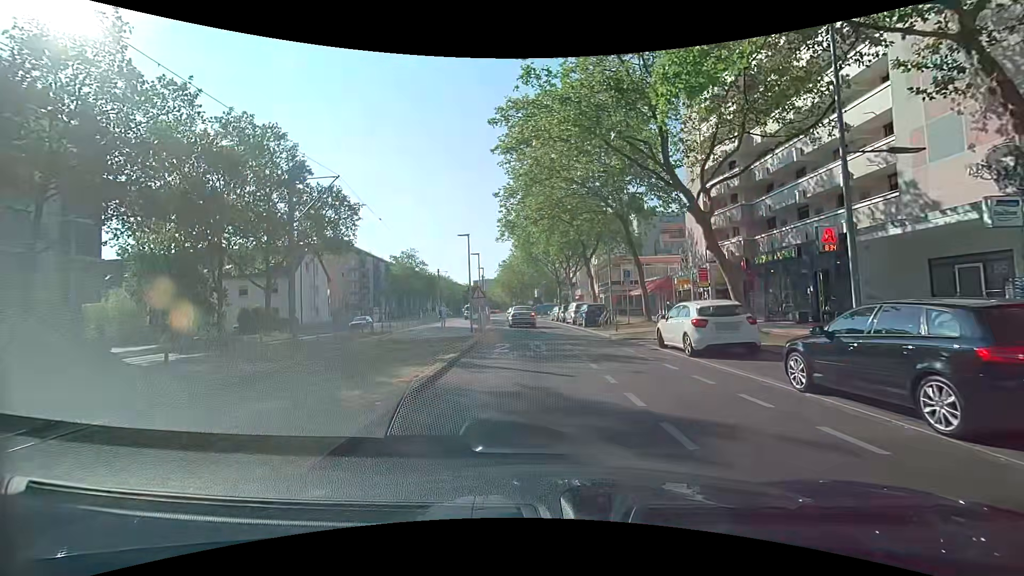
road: tertiary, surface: asphalt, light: Day
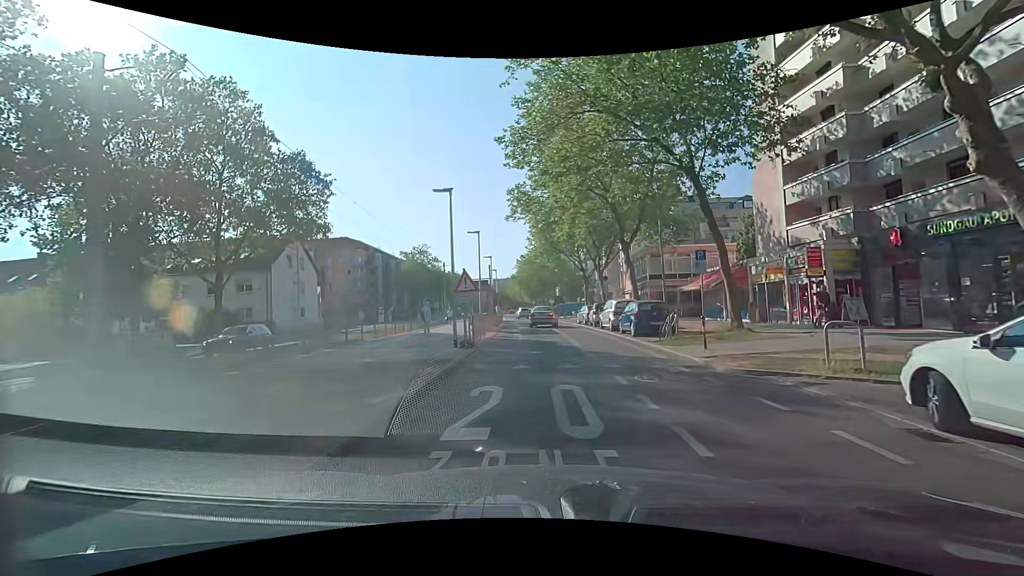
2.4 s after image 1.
(-0.1, +10.2) m; -1°
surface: paving_stones
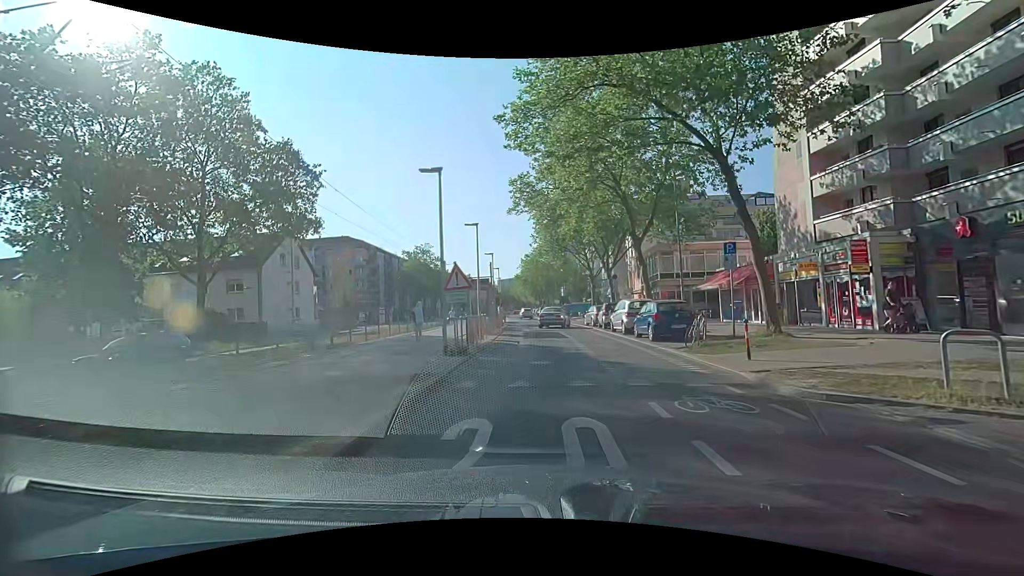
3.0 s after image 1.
(0.0, +2.5) m; +2°
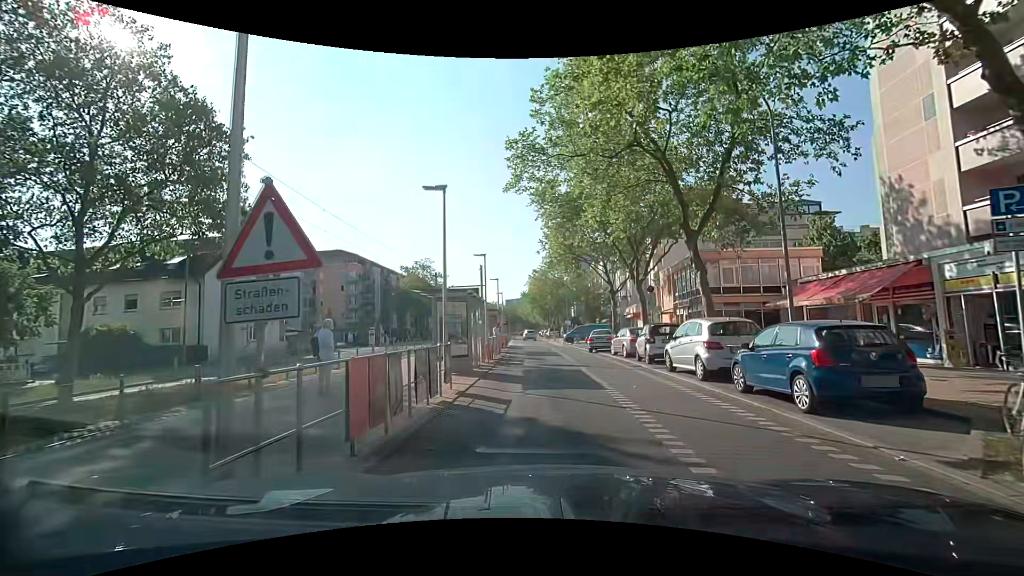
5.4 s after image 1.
(-0.7, +9.7) m; -3°
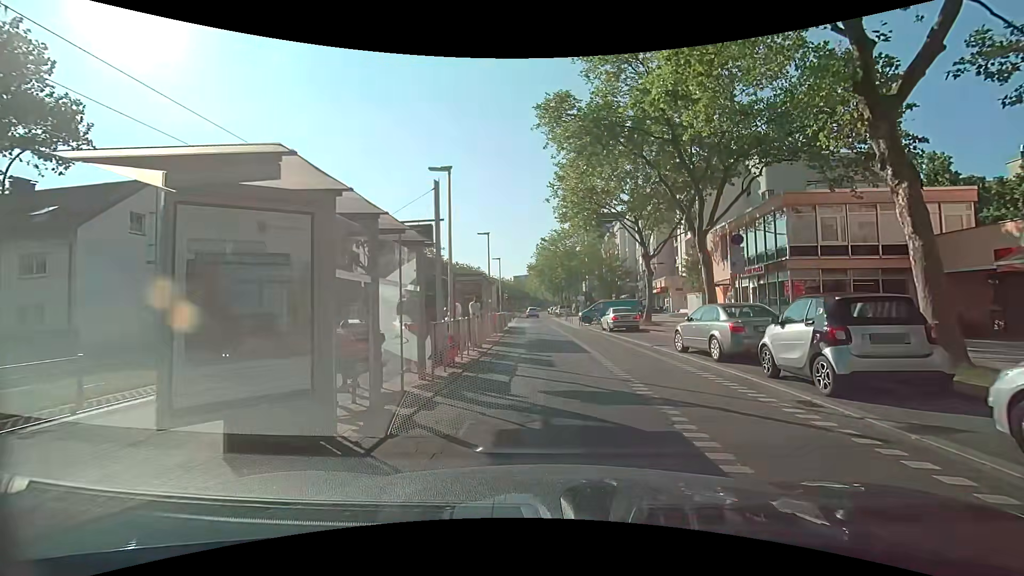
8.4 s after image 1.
(-0.3, +11.5) m; -1°
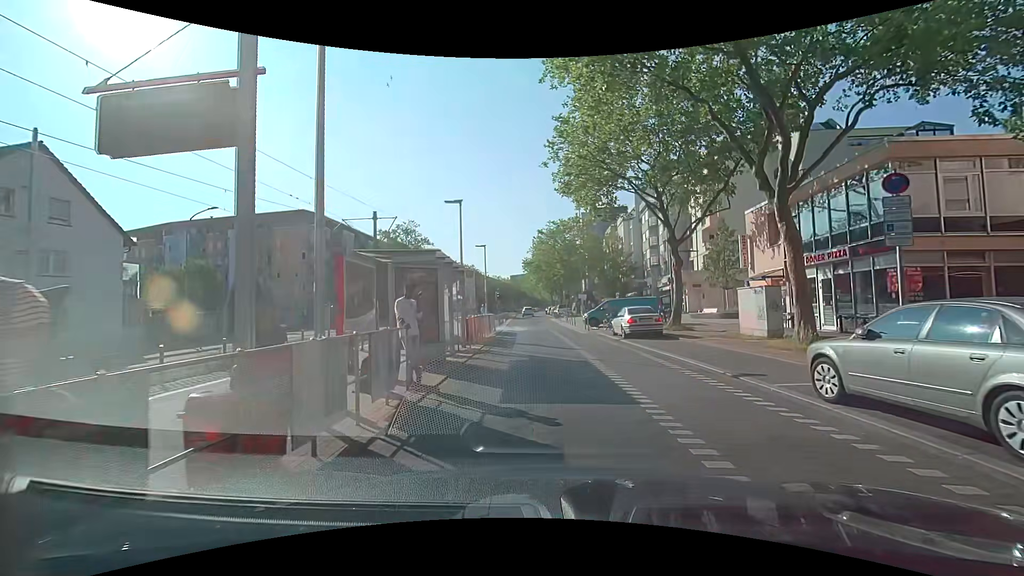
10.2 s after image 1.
(-0.1, +7.9) m; 0°
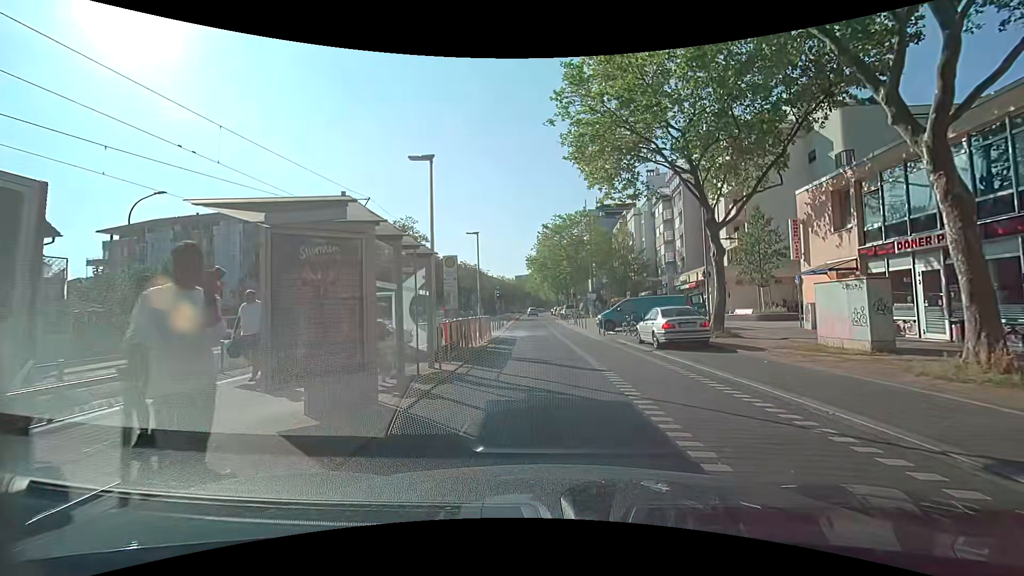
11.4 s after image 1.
(0.0, +5.4) m; +1°
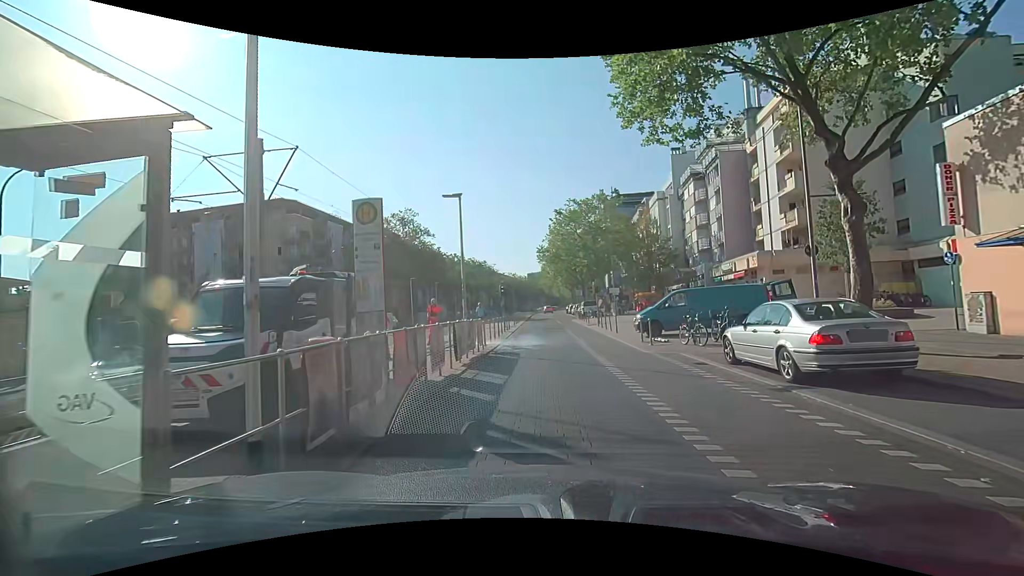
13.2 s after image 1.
(-0.3, +8.2) m; -3°
(0, +10) (0, +20) (0, +30) (0, +40) (-1, +50) (-1, +60) (-1, +70) (-1, +80) (-1, +90) (-1, +100) m
